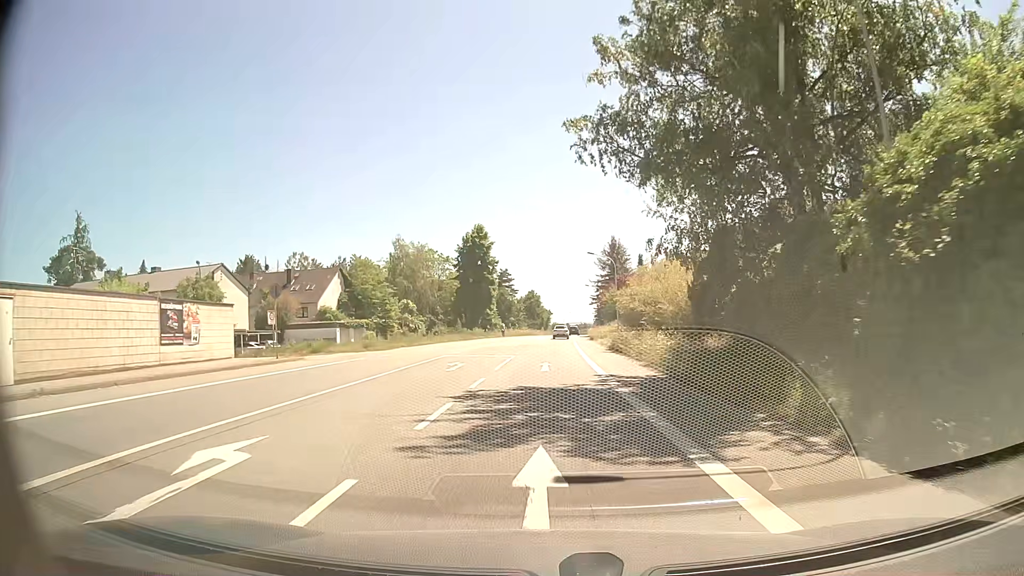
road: primary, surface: asphalt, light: Day
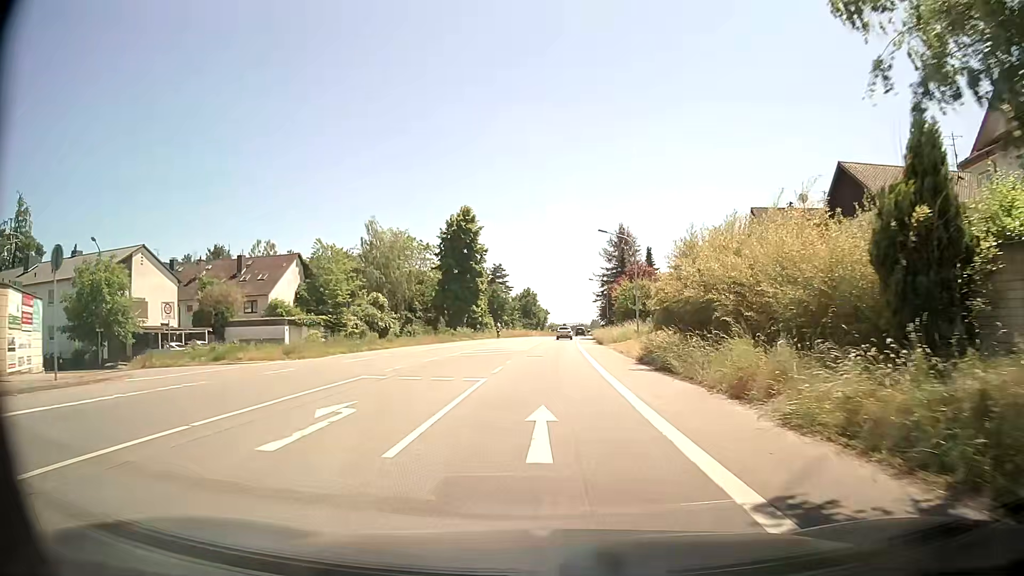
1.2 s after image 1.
(0.0, +14.0) m; 0°
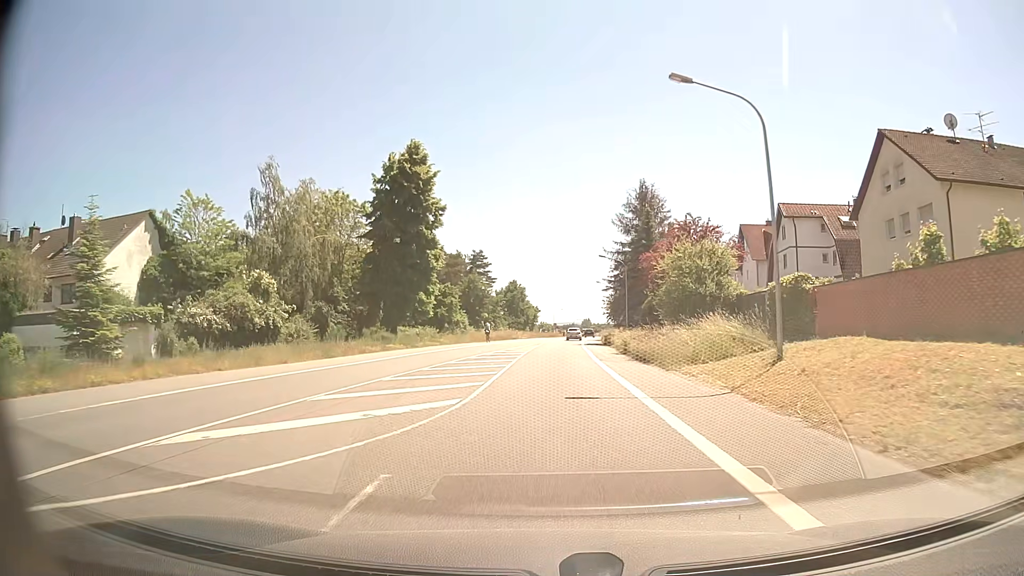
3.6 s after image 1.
(+0.2, +28.1) m; +1°
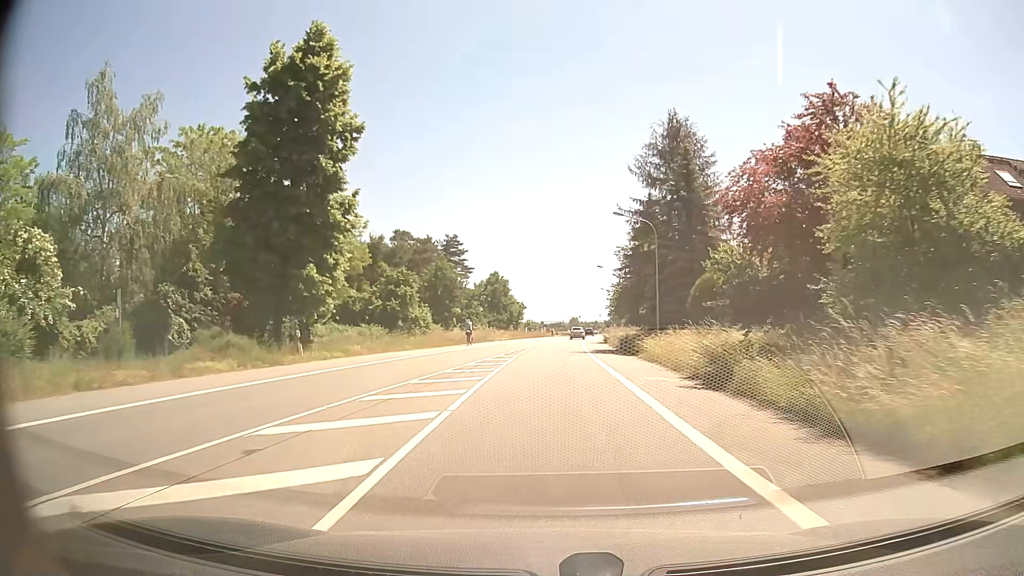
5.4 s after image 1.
(+0.2, +21.3) m; +1°
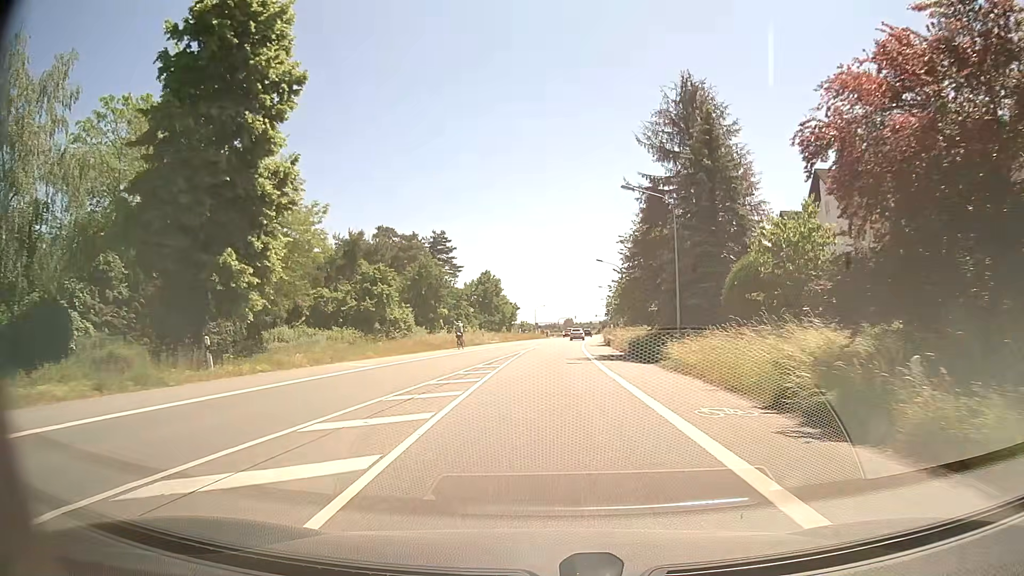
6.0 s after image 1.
(0.0, +7.2) m; 0°
(0, +10) (0, +20) (0, +30) (+1, +40) (+1, +50) (+2, +60) (+3, +70) (+3, +80) (+4, +90) (+5, +100) m
